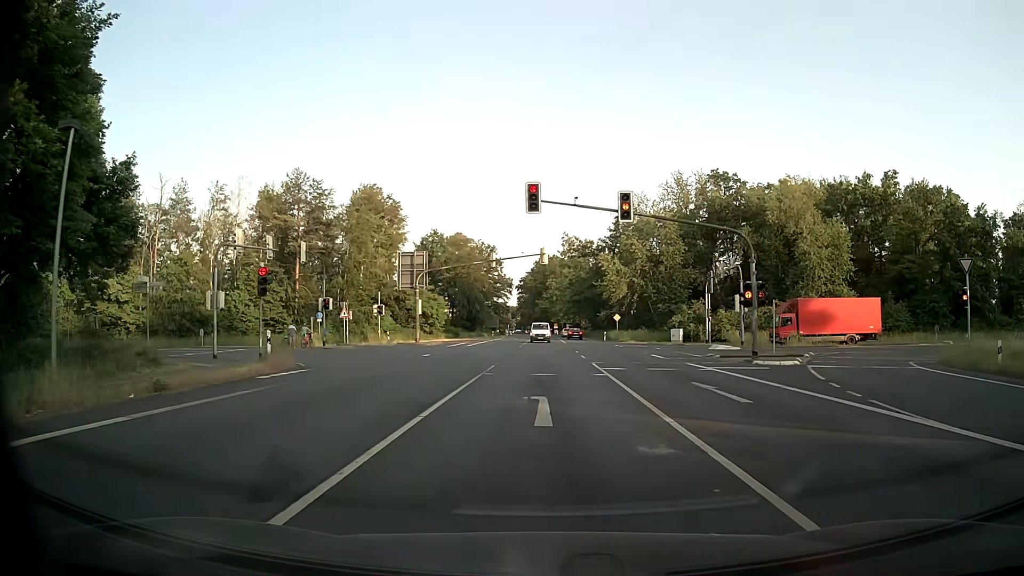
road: primary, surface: asphalt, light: Day
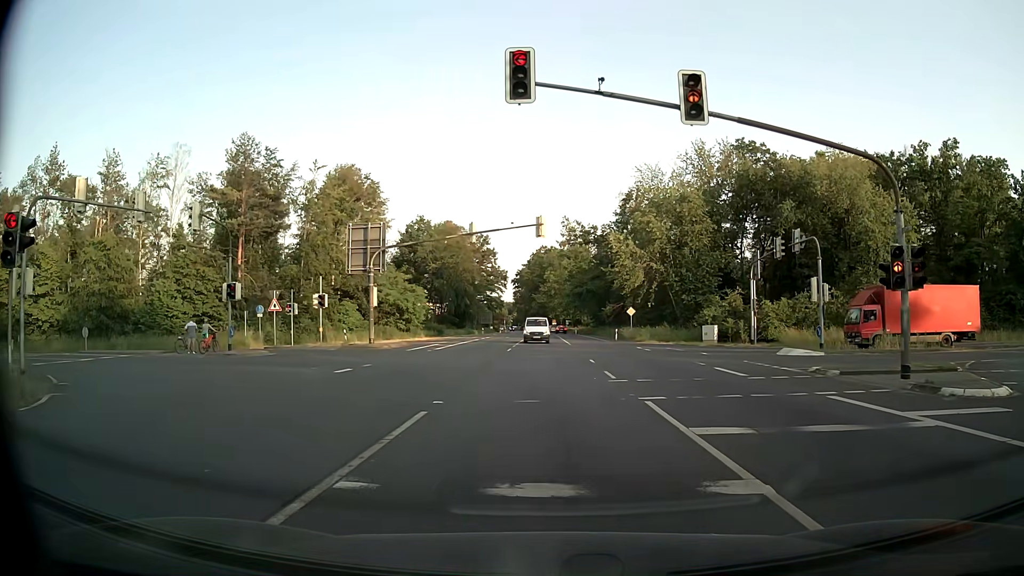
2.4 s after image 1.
(0.0, +13.4) m; 0°
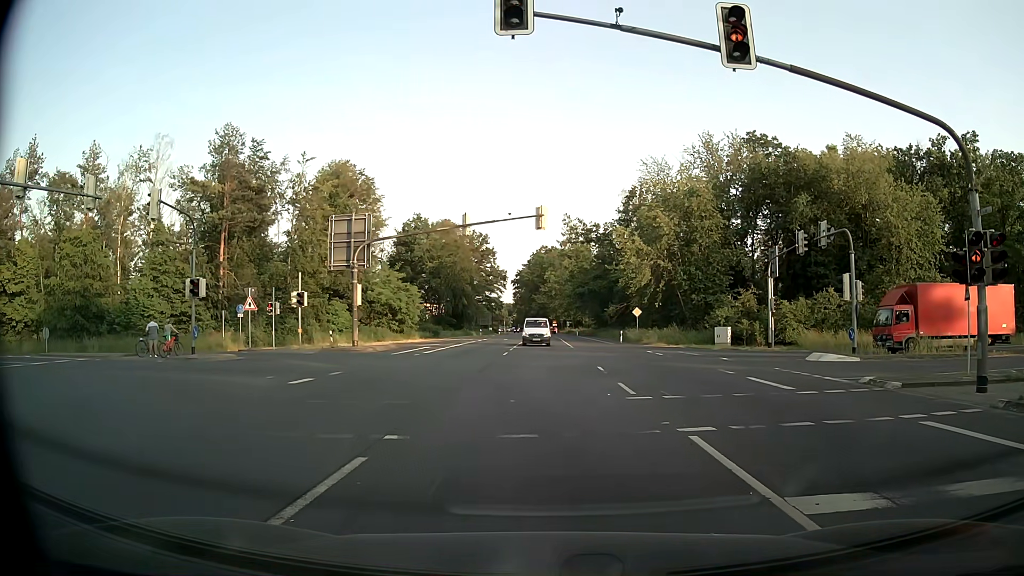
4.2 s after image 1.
(0.0, +3.3) m; 0°
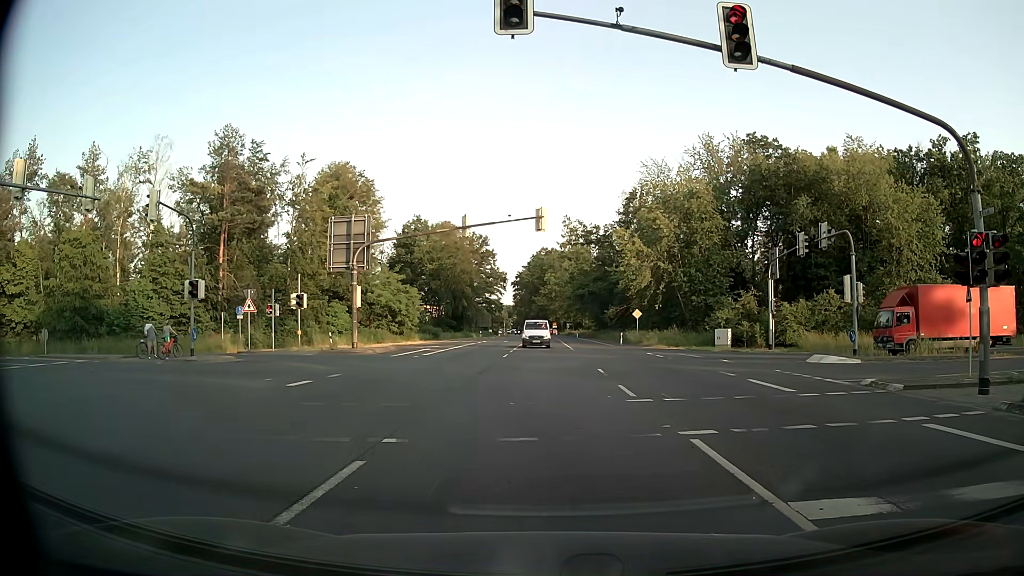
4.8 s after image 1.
(0.0, +0.1) m; 0°
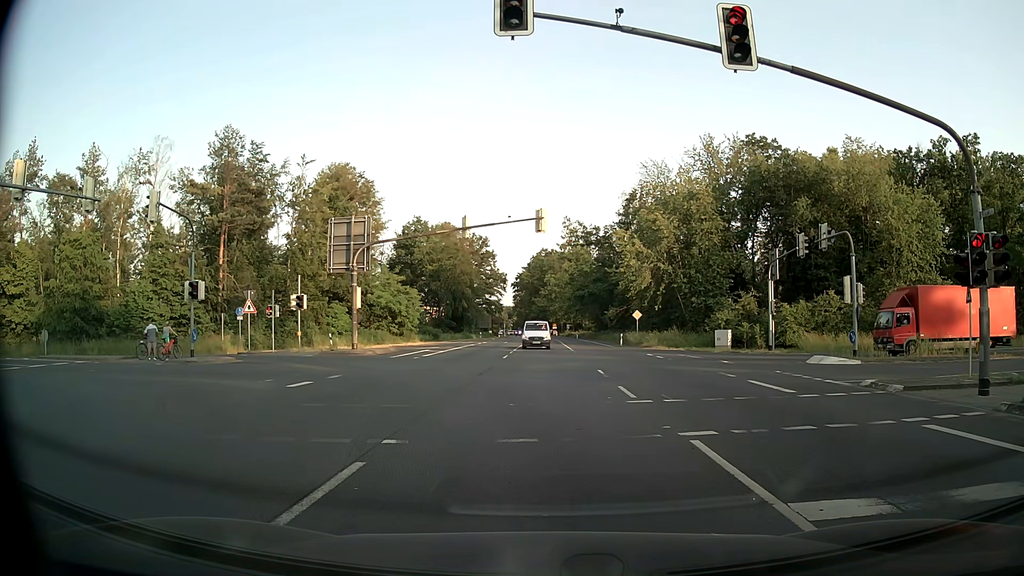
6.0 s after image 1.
(0.0, 0.0) m; 0°
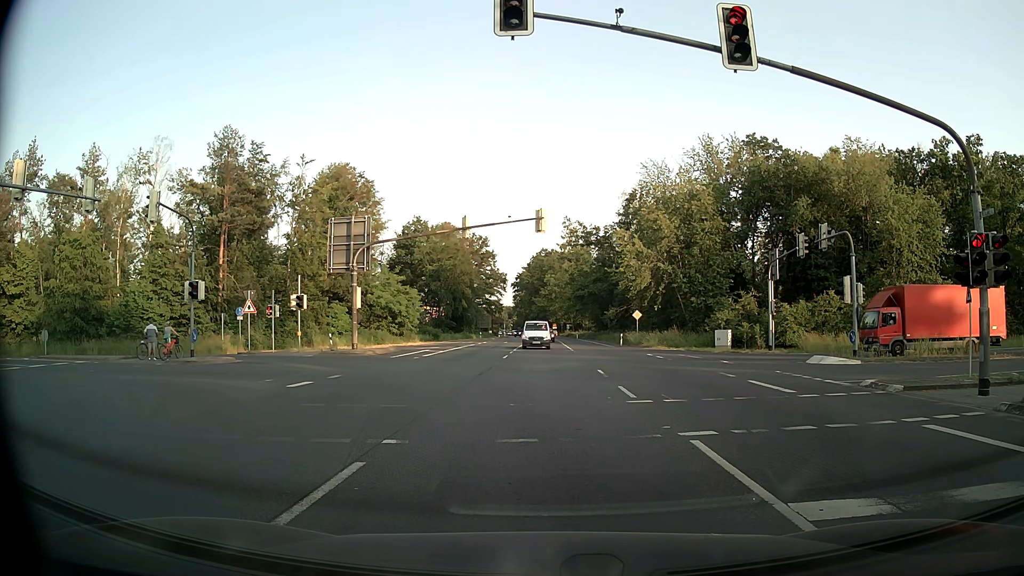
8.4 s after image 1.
(0.0, 0.0) m; 0°
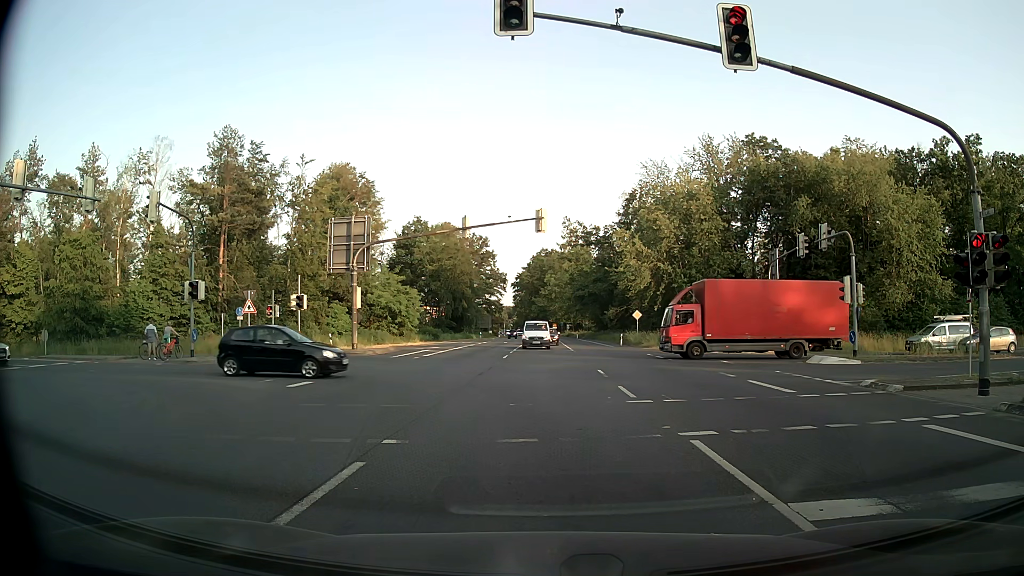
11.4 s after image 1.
(0.0, 0.0) m; 0°
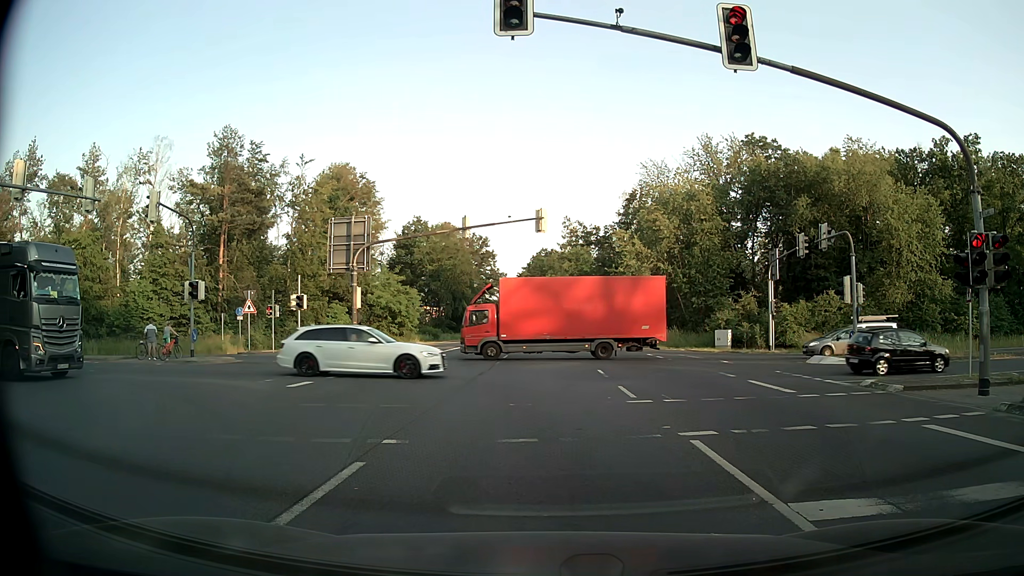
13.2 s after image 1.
(0.0, 0.0) m; 0°
